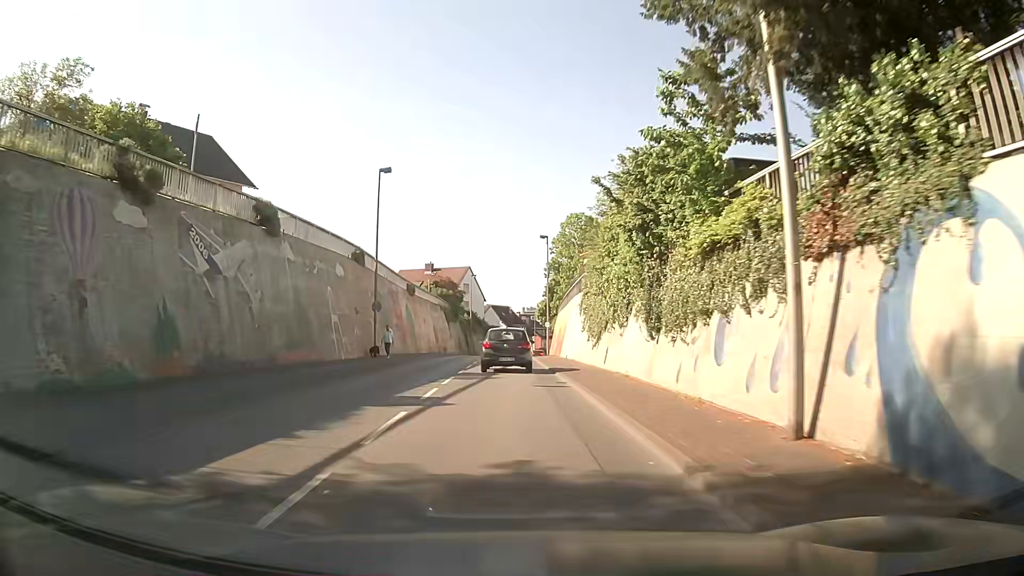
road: secondary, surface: asphalt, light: Day
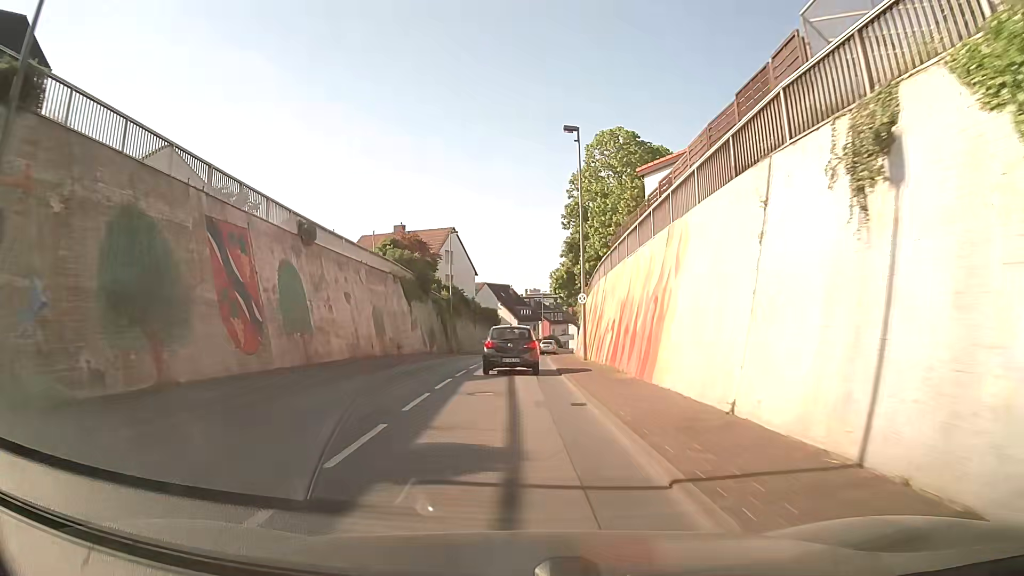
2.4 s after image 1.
(-0.1, +28.5) m; 0°
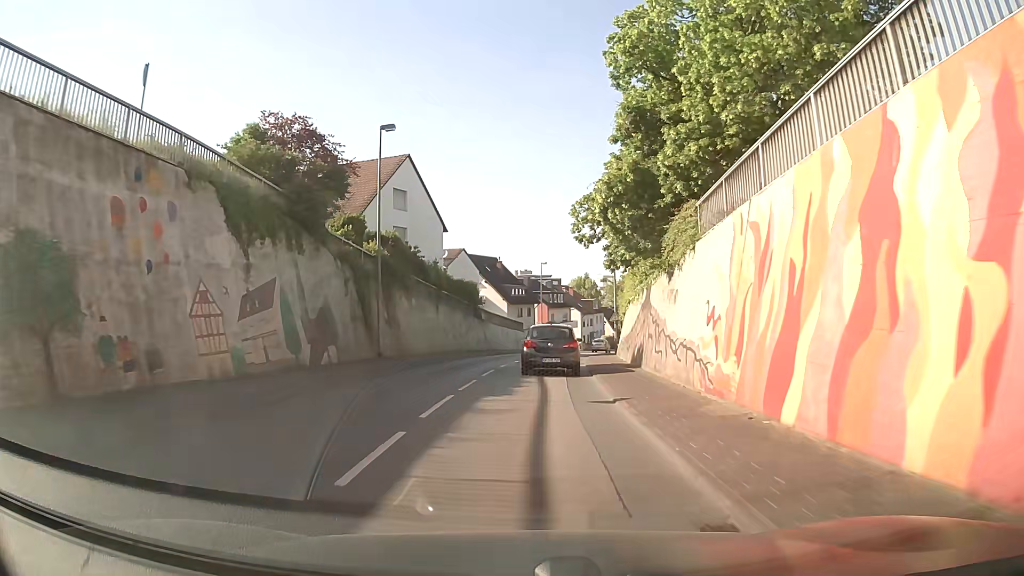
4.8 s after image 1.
(-0.4, +28.0) m; 0°
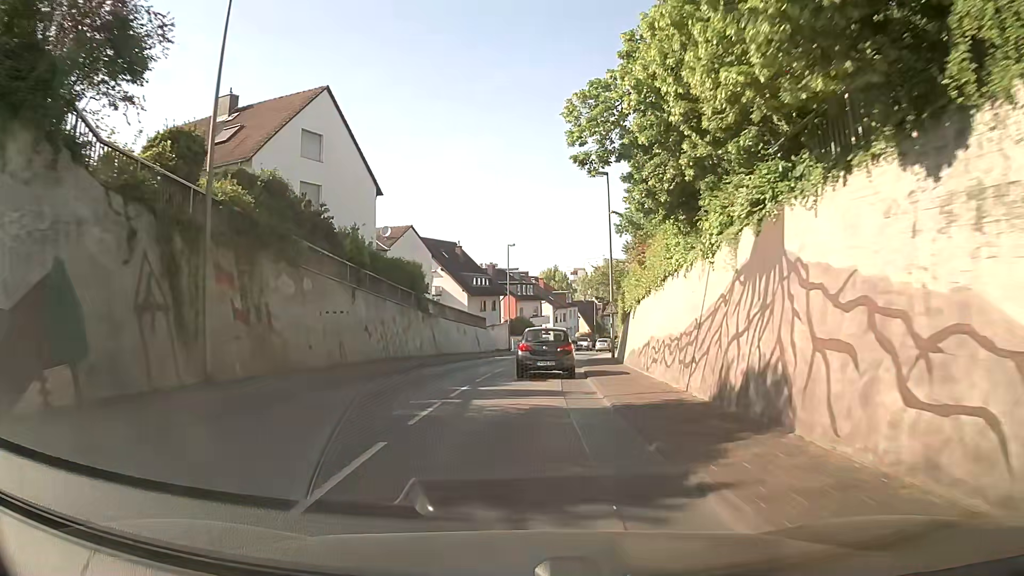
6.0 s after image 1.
(+0.3, +14.2) m; +3°
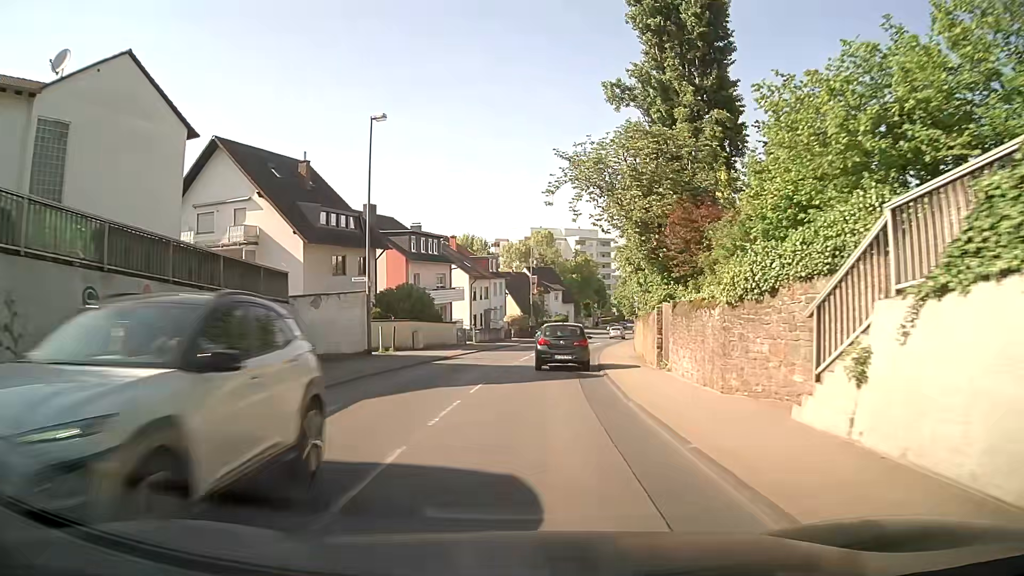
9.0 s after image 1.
(+1.8, +36.1) m; +7°
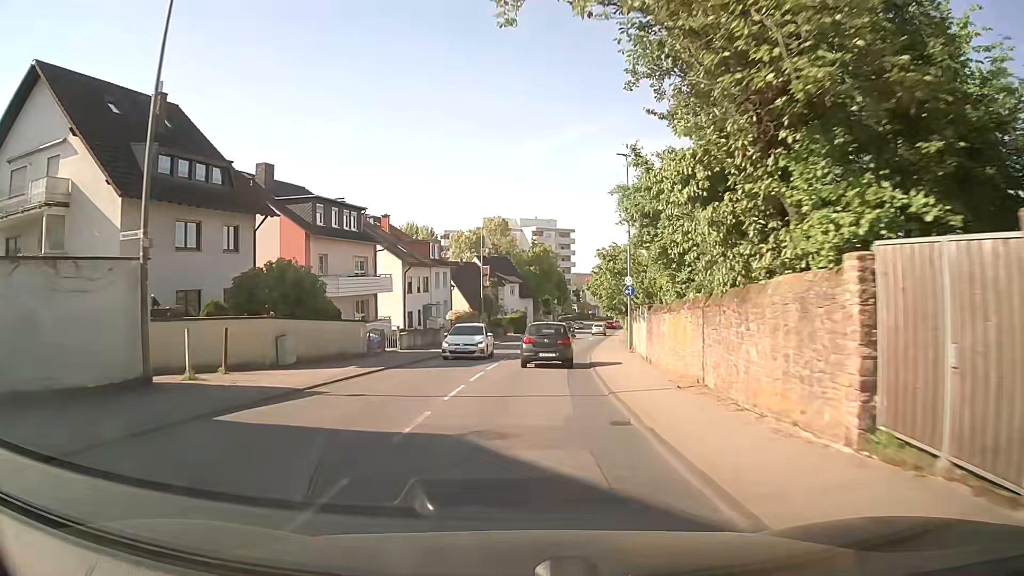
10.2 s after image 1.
(+0.6, +15.0) m; +4°
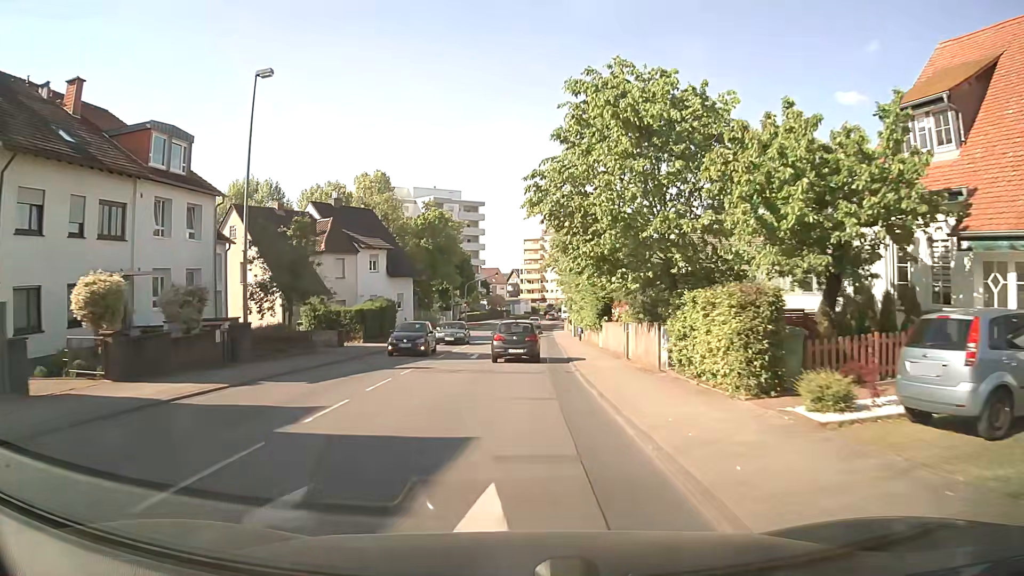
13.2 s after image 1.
(+3.2, +38.9) m; +8°
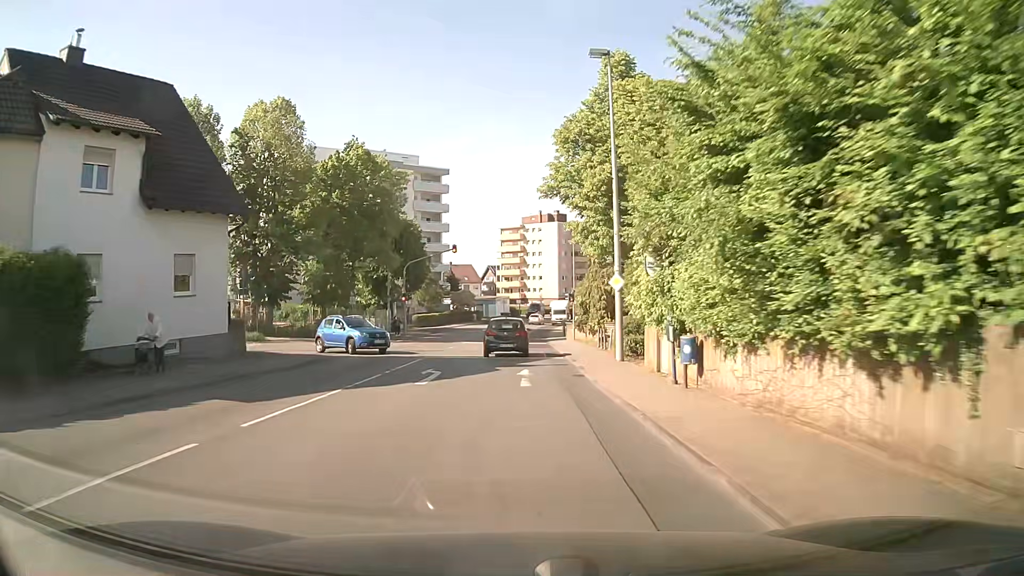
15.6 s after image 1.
(+0.5, +32.0) m; +2°
(0, +10) (0, +20) (0, +30) (0, +40) (+1, +50) (+1, +60) (+2, +70) (+2, +80) (+3, +90) (+5, +100) m
